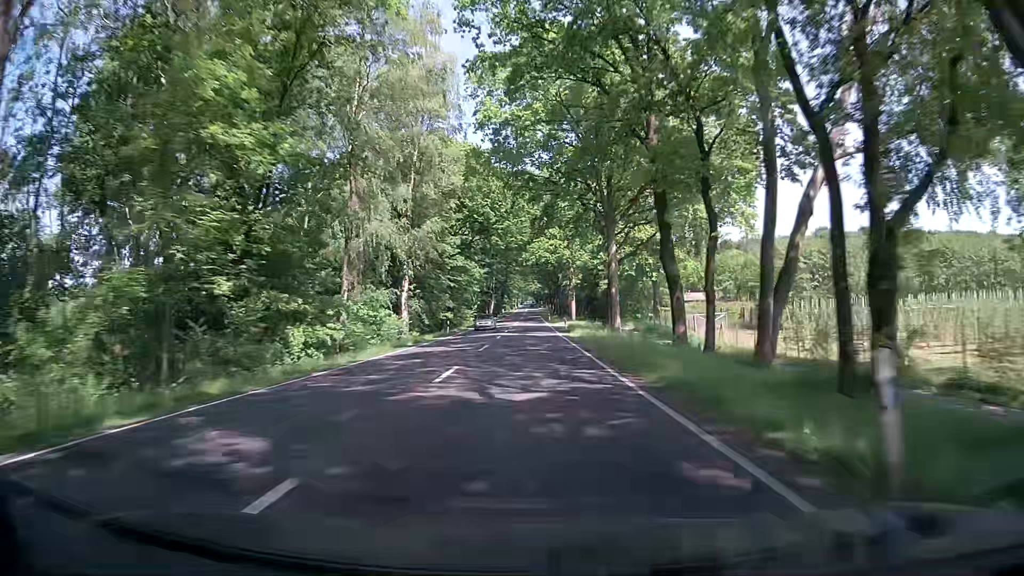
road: primary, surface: asphalt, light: Day
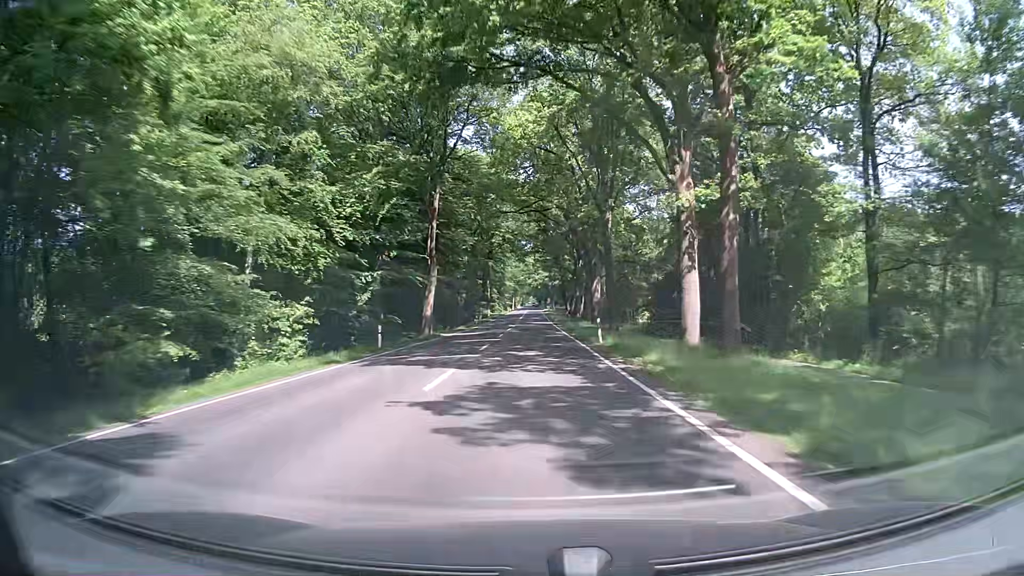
(-0.3, +75.1) m; -1°
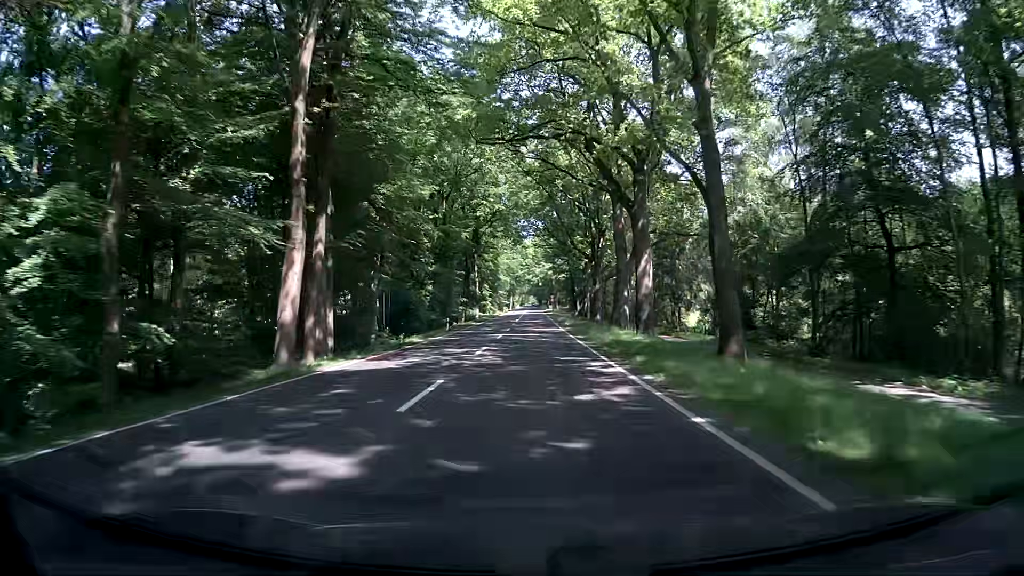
(+0.2, +26.9) m; 0°
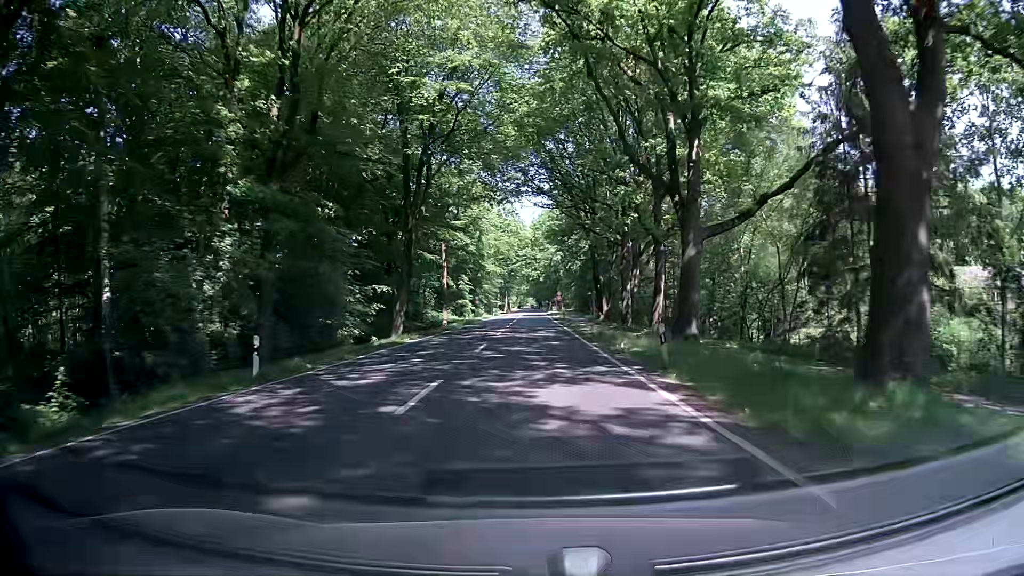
(0.0, +36.9) m; +1°
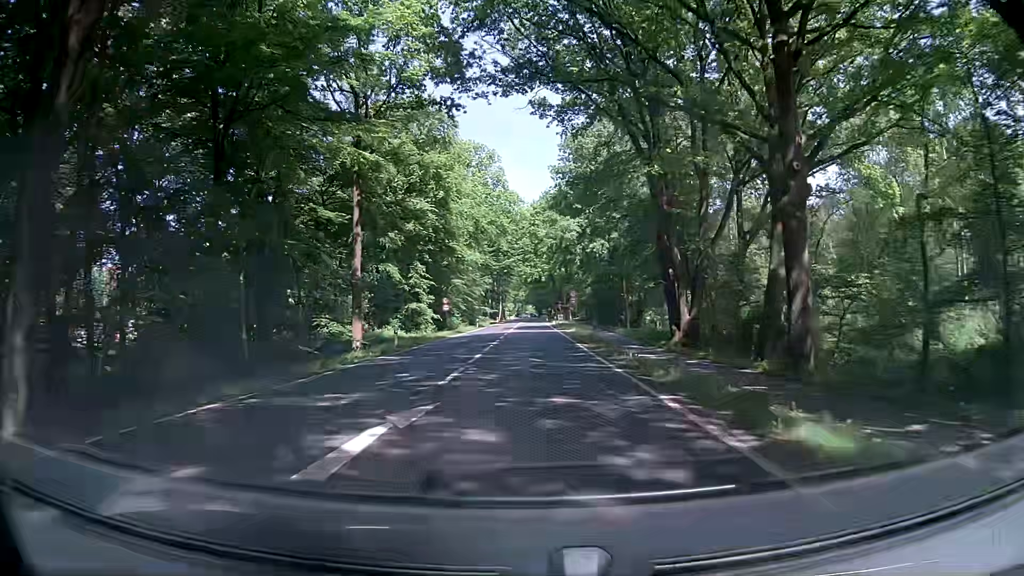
(-0.4, +32.8) m; -1°
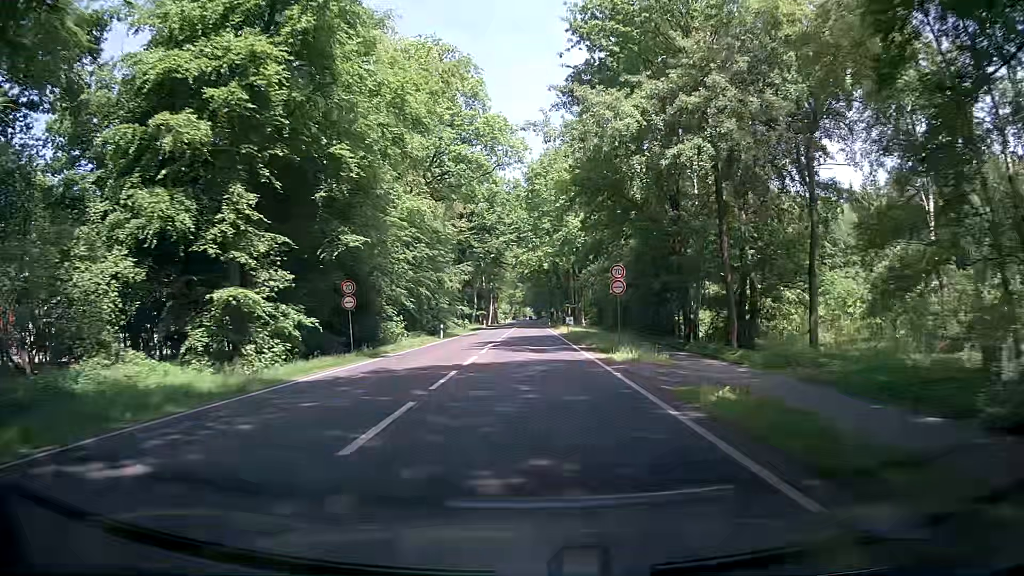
(+0.5, +31.7) m; 0°
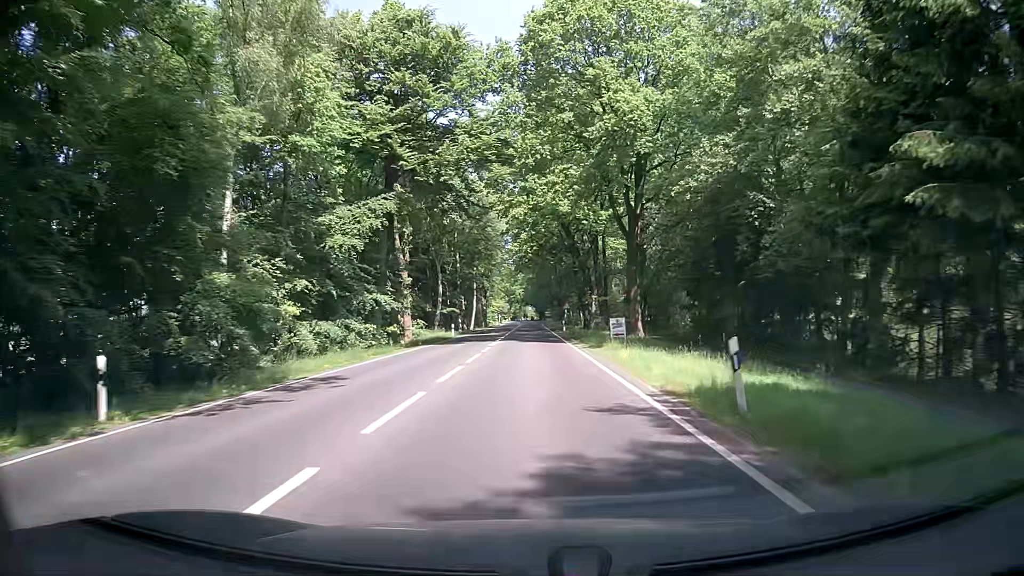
(+1.0, +42.5) m; +1°
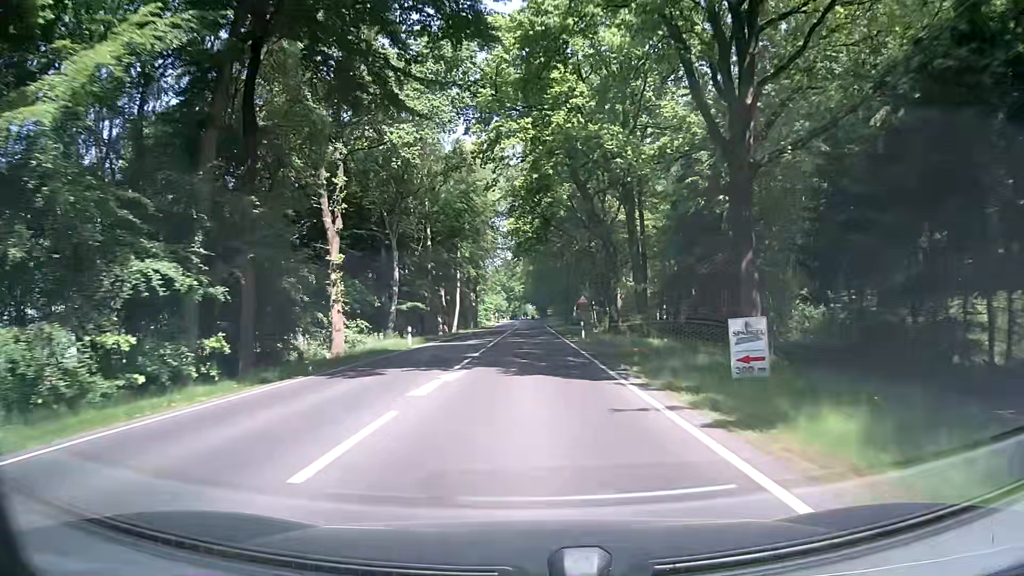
(+0.3, +21.4) m; +1°
(0, +10) (0, +20) (0, +30) (0, +40) (-1, +50) (-1, +60) (-1, +70) (-1, +80) (-1, +90) (-1, +100) m
